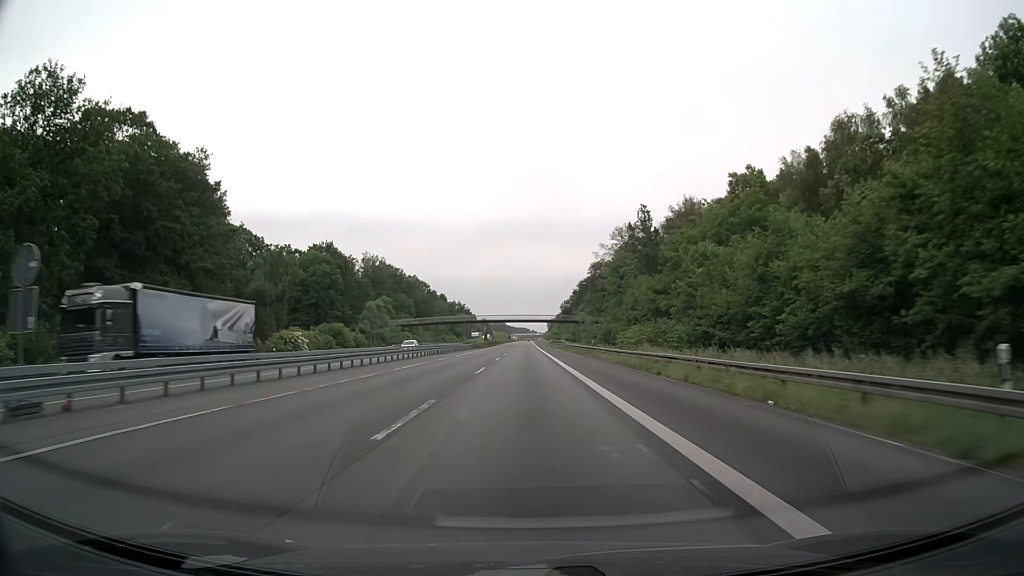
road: motorway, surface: asphalt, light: Day
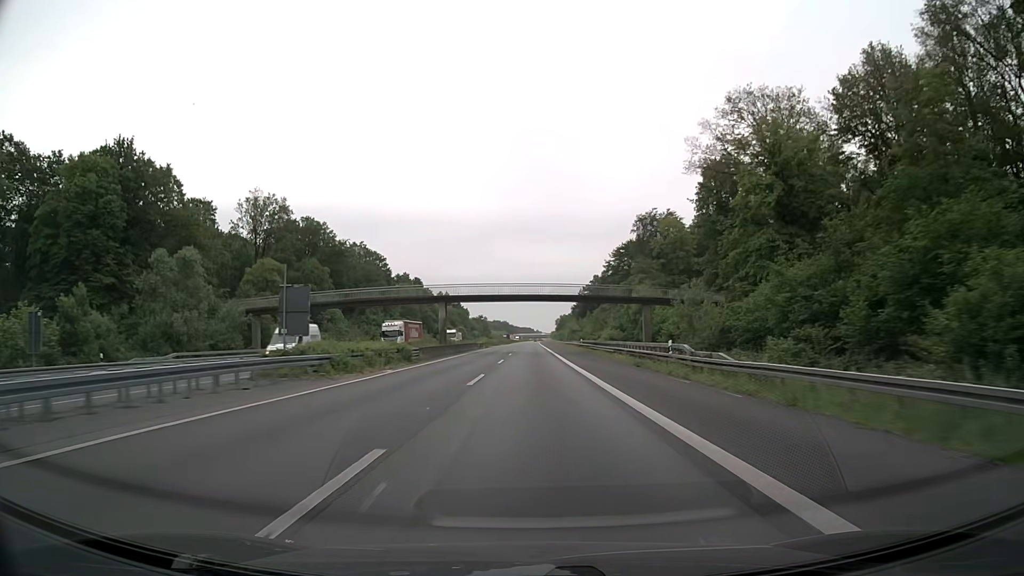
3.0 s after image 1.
(-0.4, +78.8) m; 0°
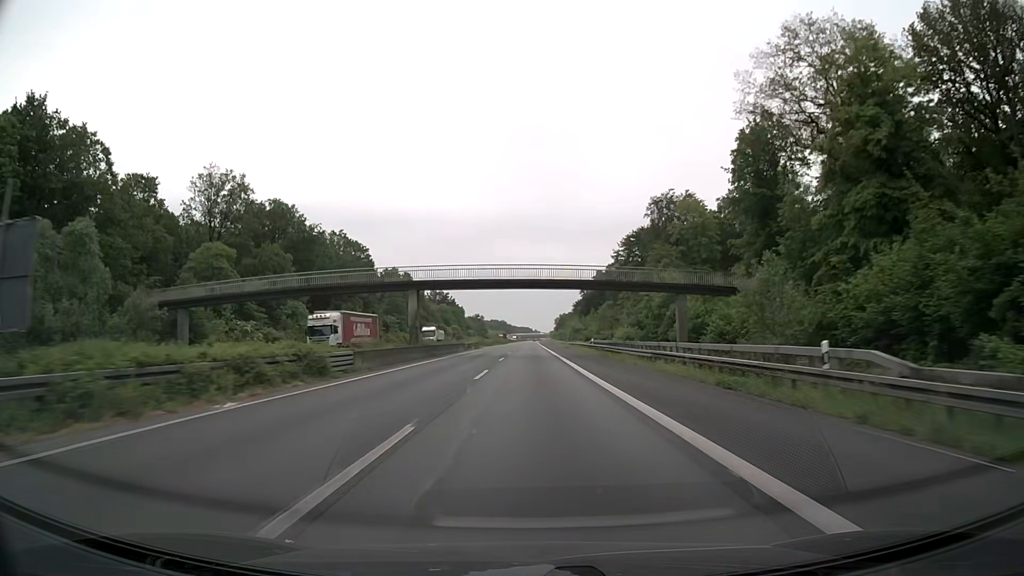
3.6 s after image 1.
(0.0, +15.8) m; 0°
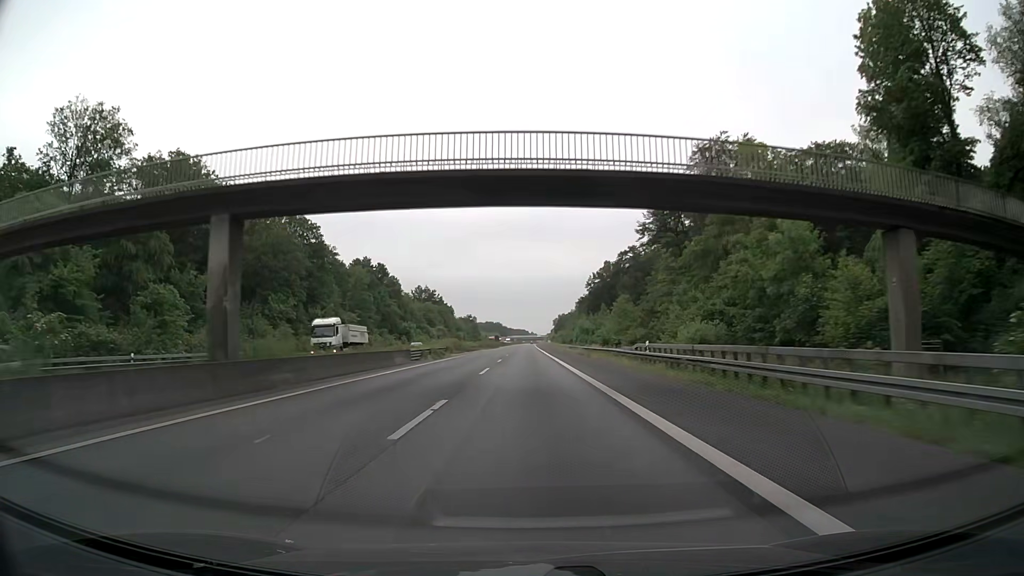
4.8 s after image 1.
(+0.1, +31.6) m; 0°
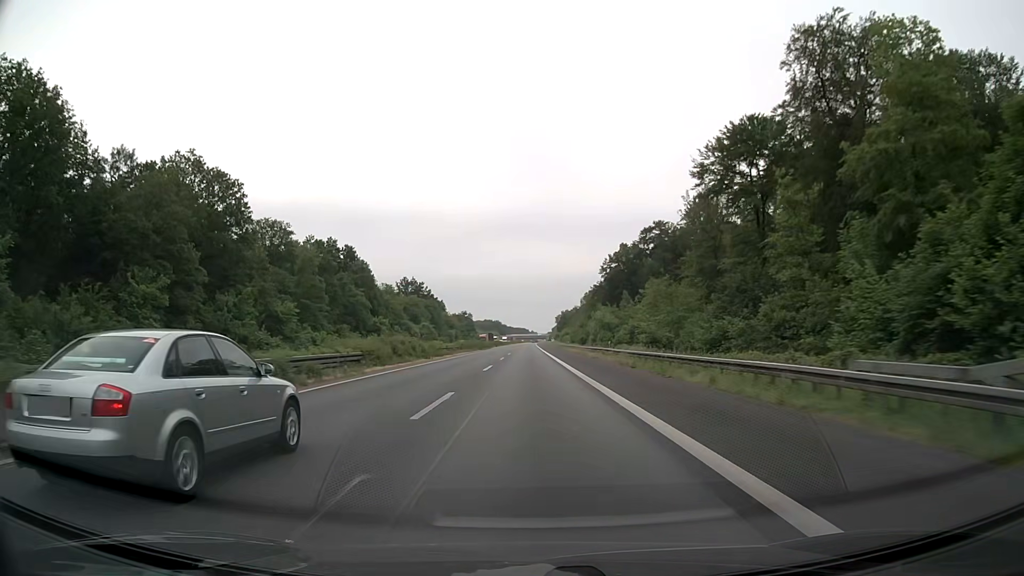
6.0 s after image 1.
(0.0, +31.6) m; 0°
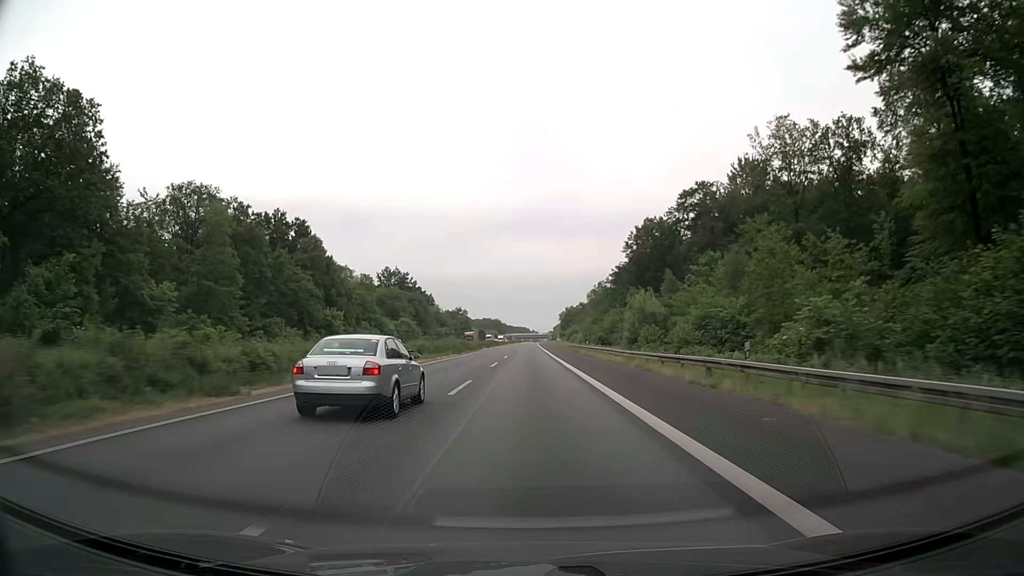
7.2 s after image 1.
(0.0, +31.6) m; 0°
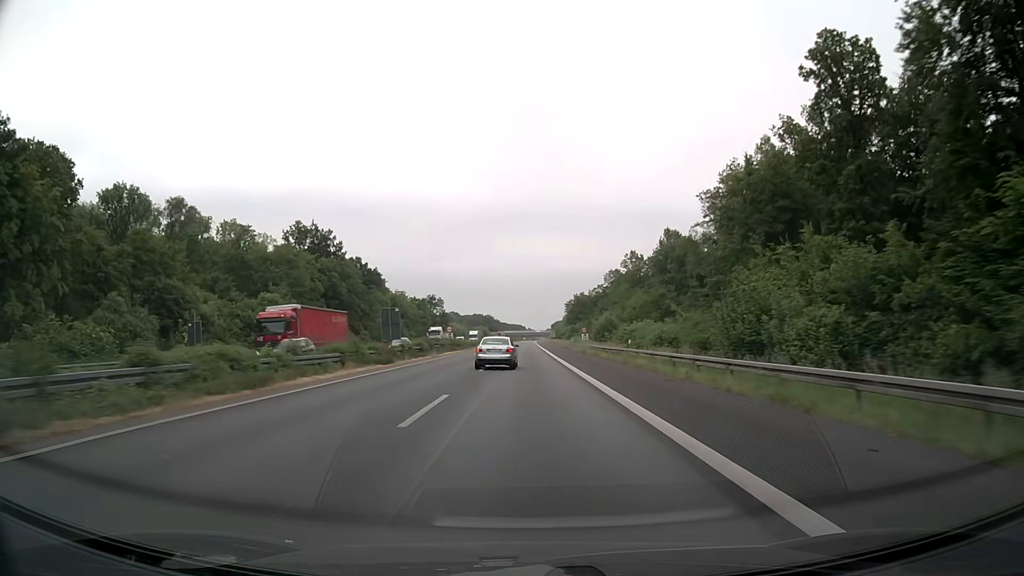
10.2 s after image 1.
(+0.2, +79.1) m; 0°
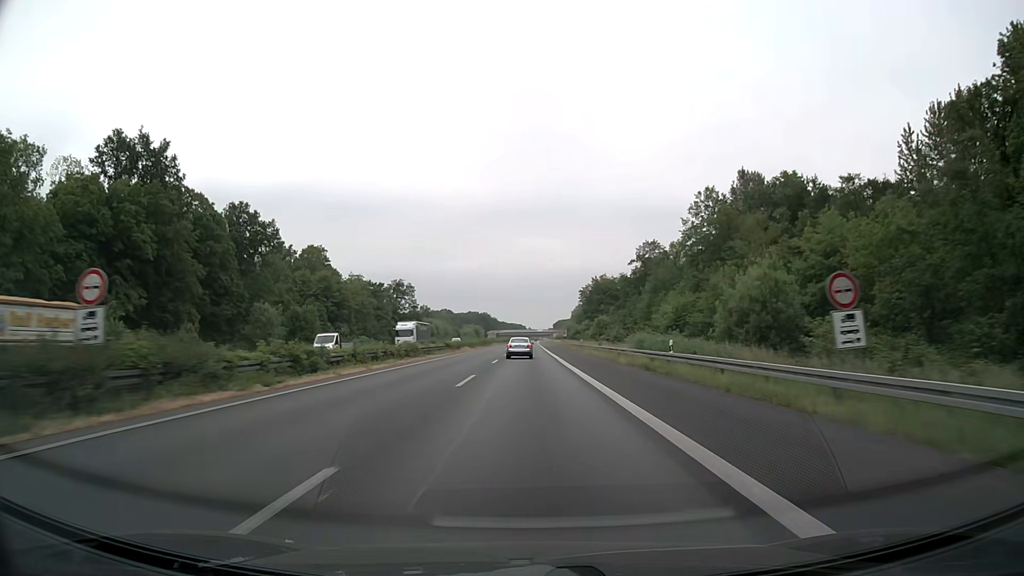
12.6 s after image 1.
(+0.2, +63.4) m; 0°
(0, +10) (0, +20) (0, +30) (0, +40) (0, +50) (0, +60) (0, +70) (0, +80) (0, +90) (0, +100) m
